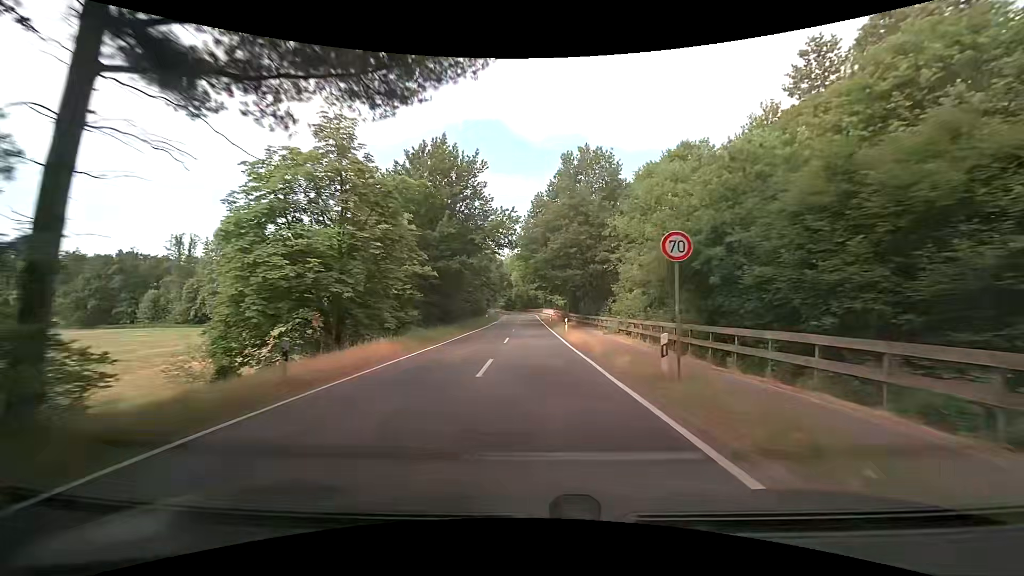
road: tertiary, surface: asphalt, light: Day
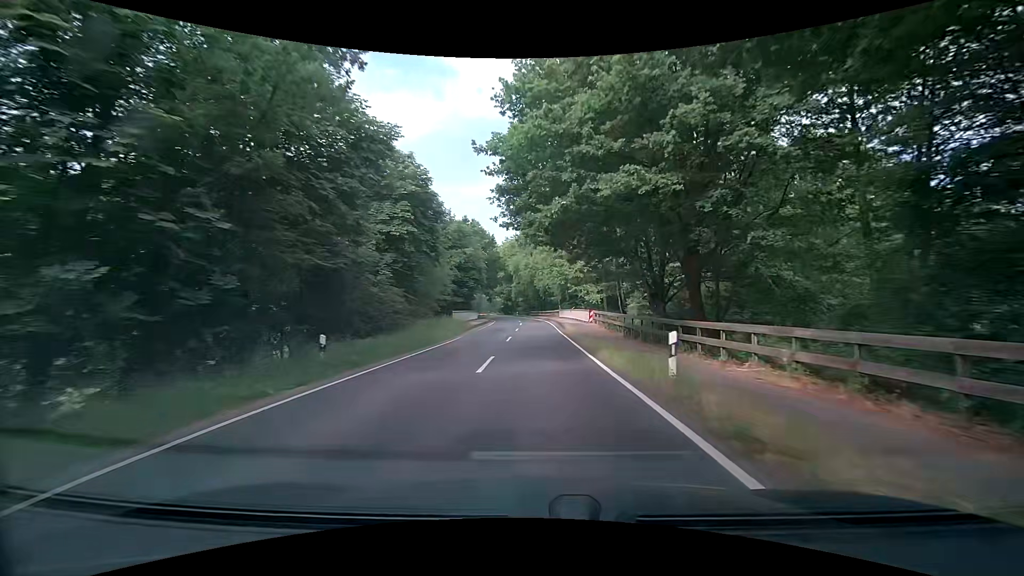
(-1.1, +48.1) m; -2°
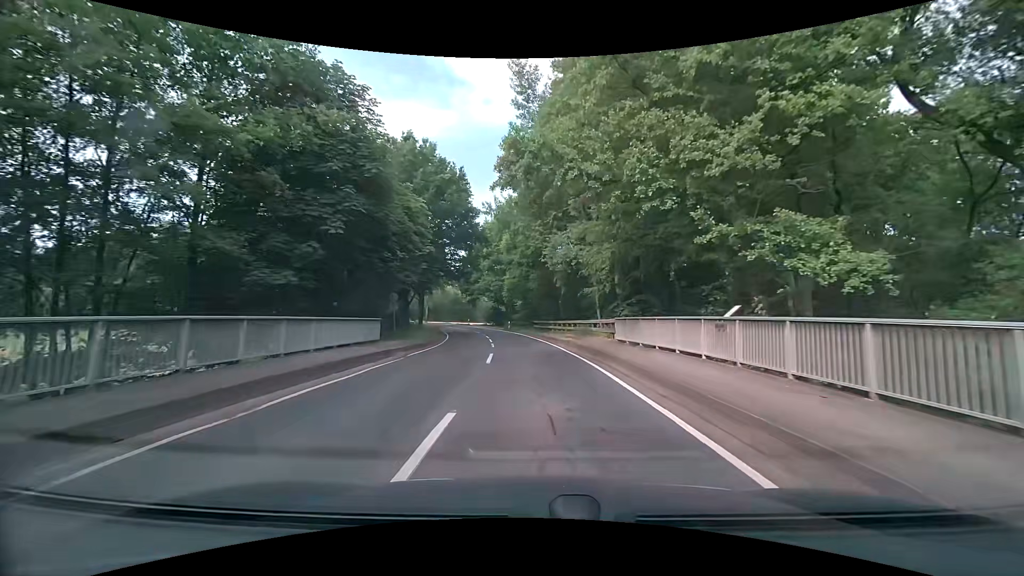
(-0.2, +44.5) m; 0°
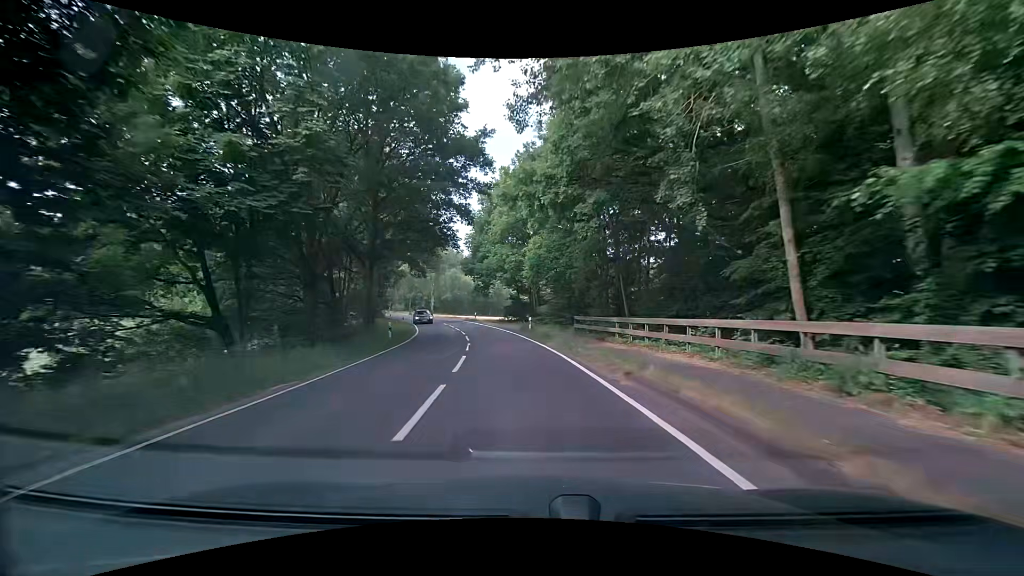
(-0.7, +24.2) m; -3°
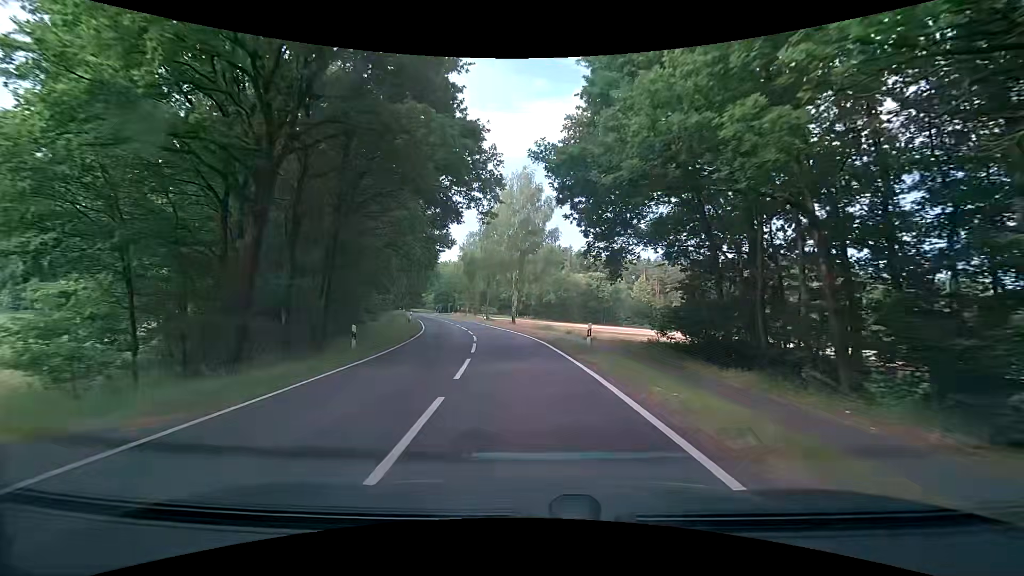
(-3.9, +38.3) m; -13°
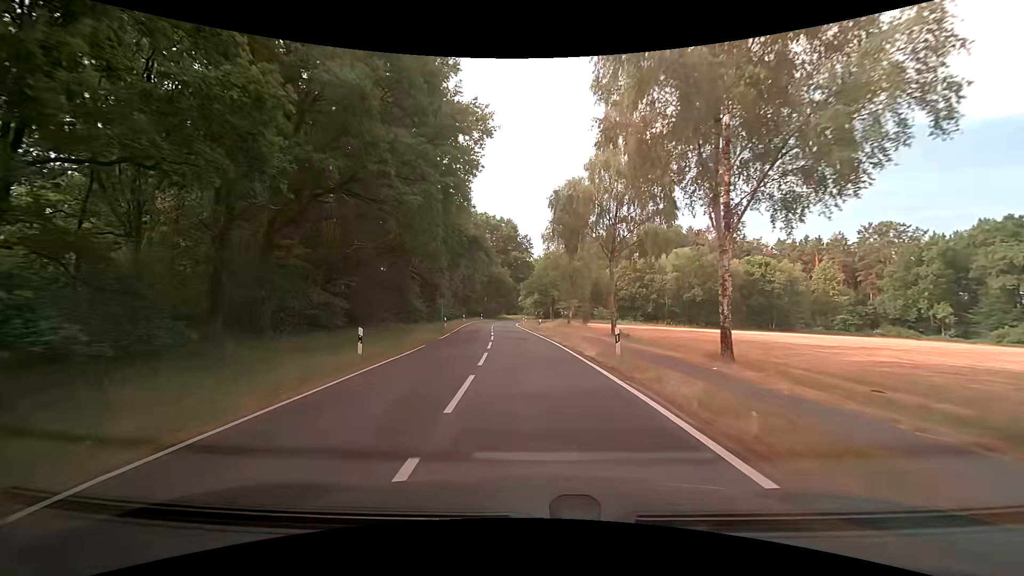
(-4.0, +39.8) m; -12°
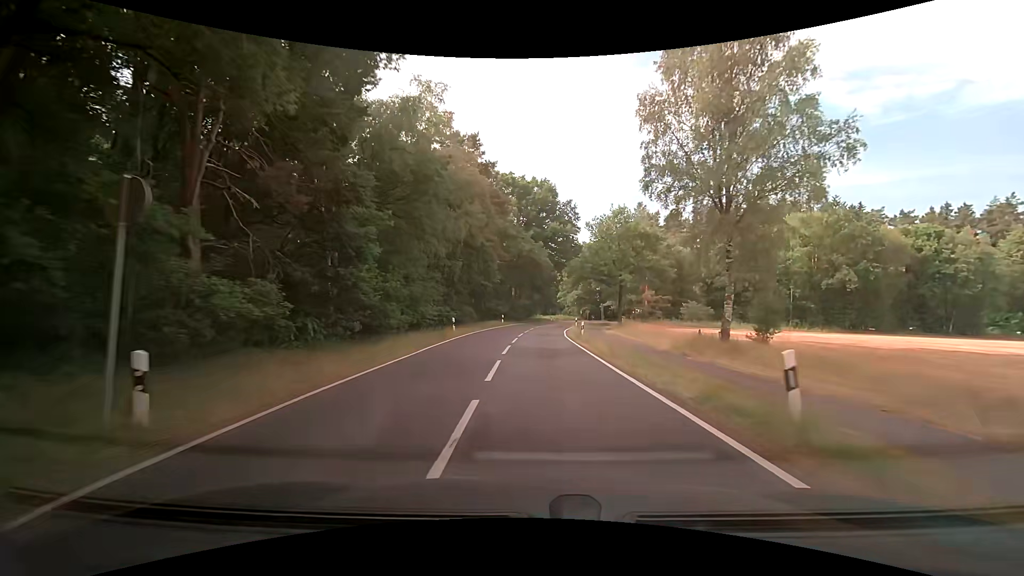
(-1.9, +33.8) m; -5°
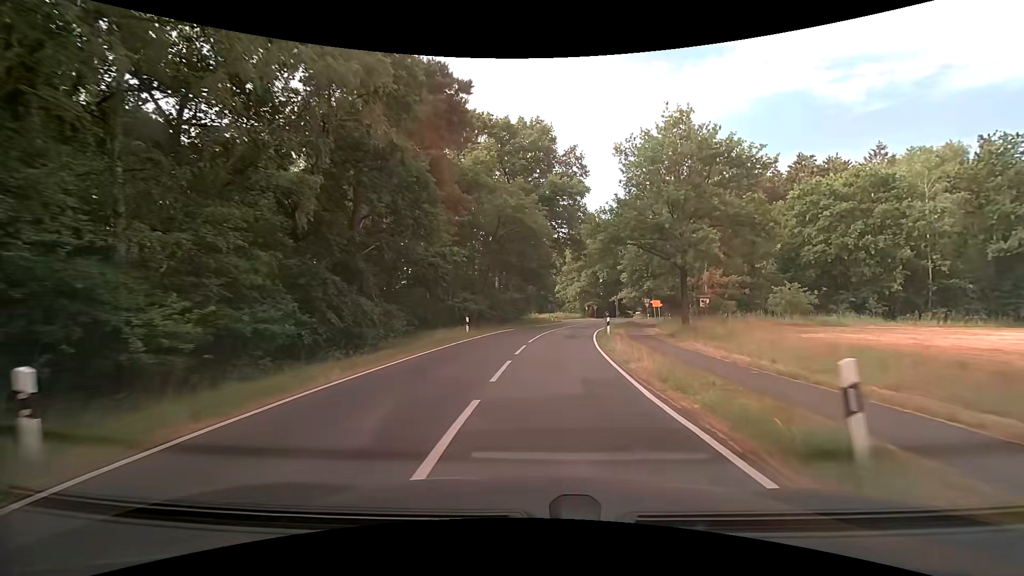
(+0.4, +24.6) m; +2°
(0, +10) (0, +20) (+1, +30) (+3, +40) (+5, +50) (+7, +59) (+11, +68) (+17, +76) (+26, +81) (+36, +79) m
